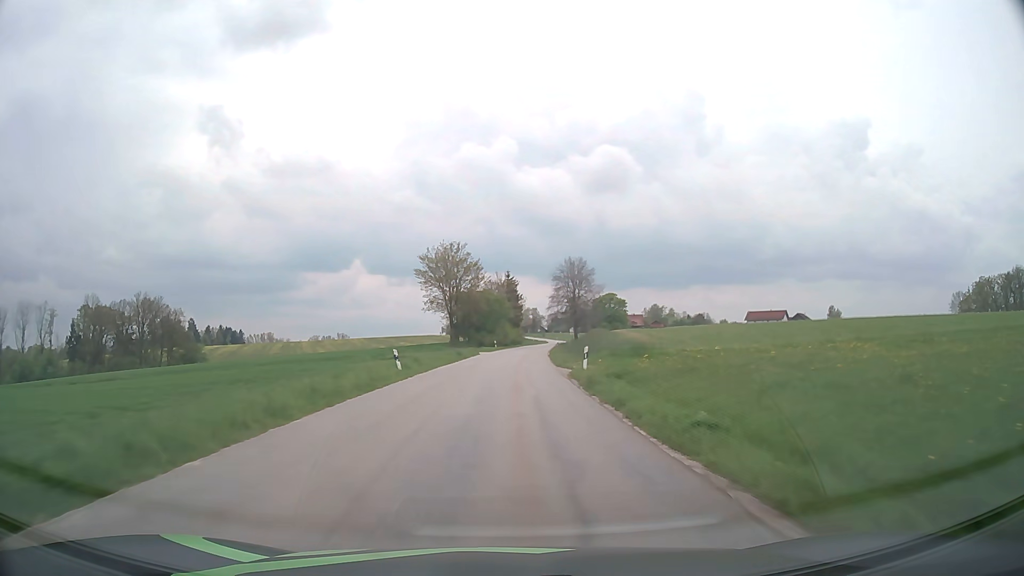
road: tertiary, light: Day
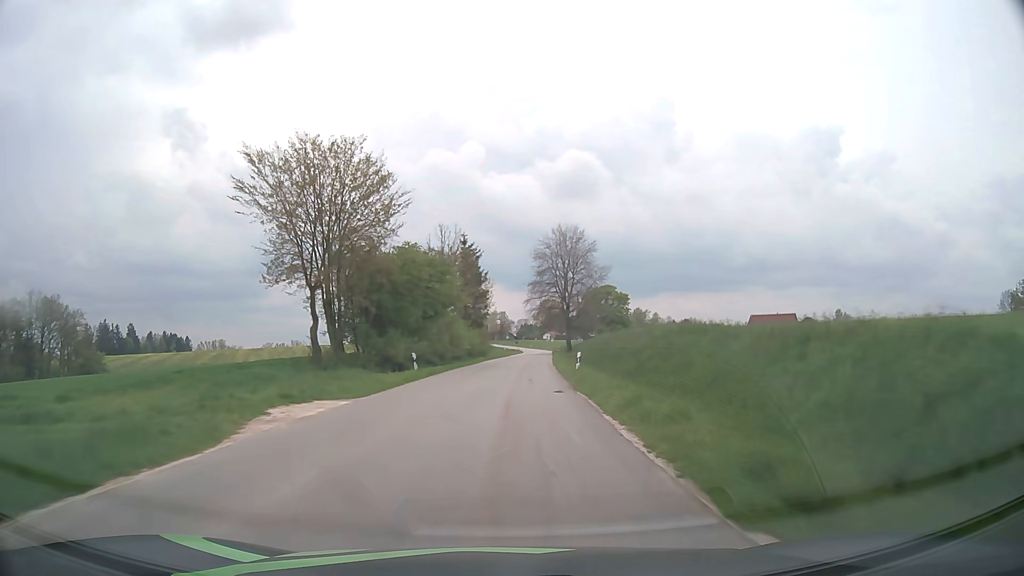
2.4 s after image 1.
(+1.1, +47.2) m; +3°
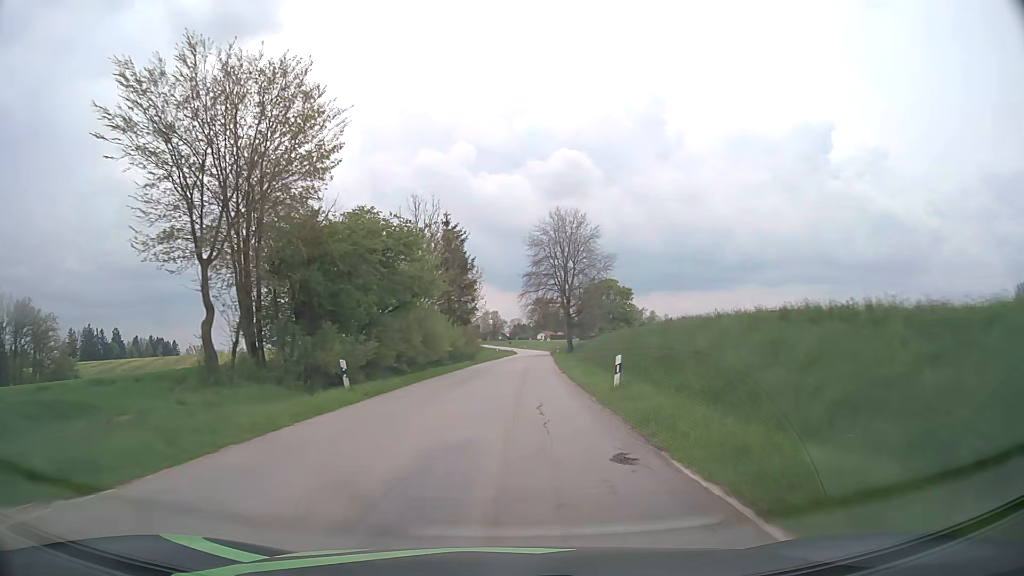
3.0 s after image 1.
(+0.1, +11.6) m; +1°
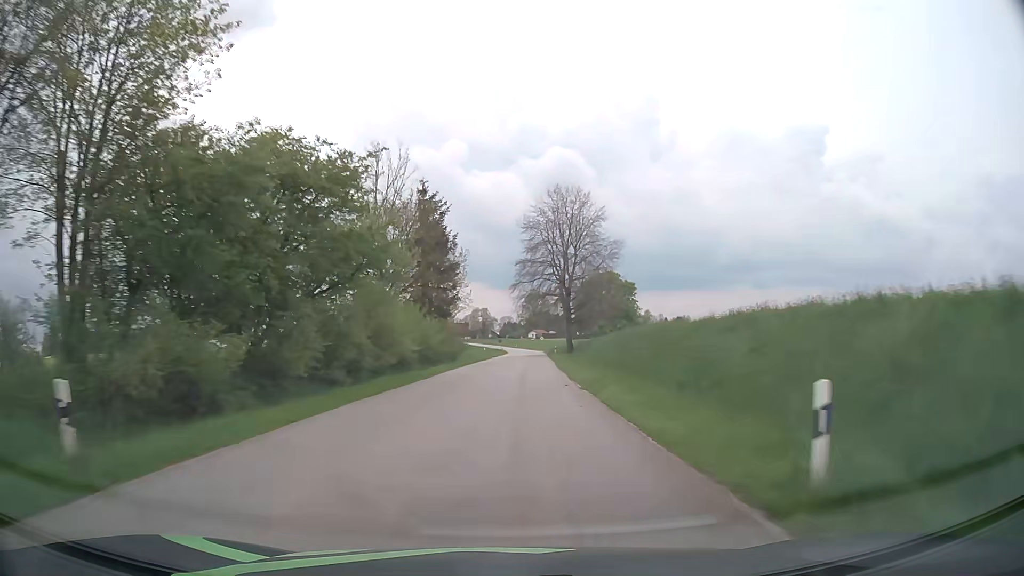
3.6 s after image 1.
(0.0, +11.6) m; +1°
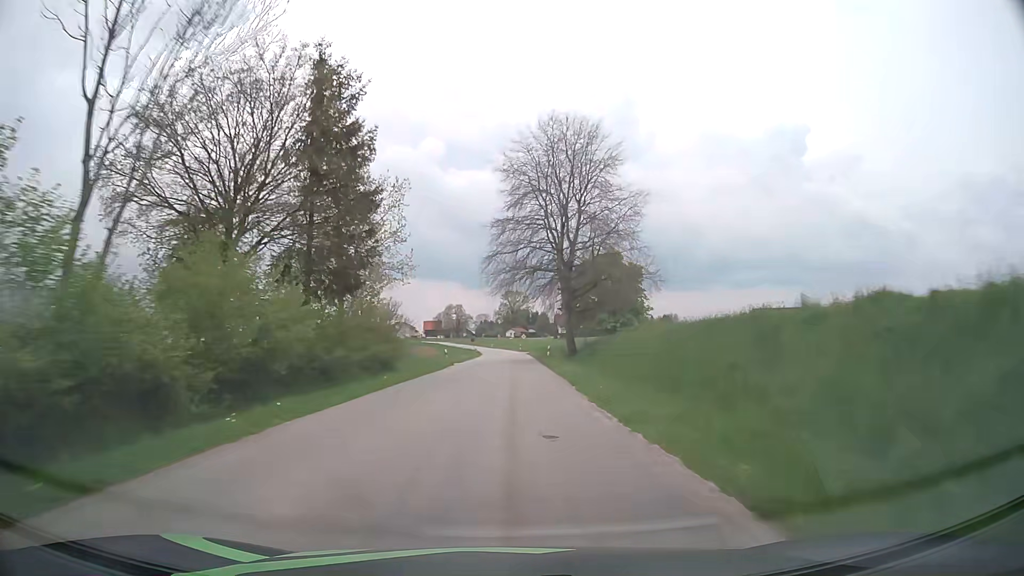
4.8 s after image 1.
(+0.5, +22.9) m; +2°
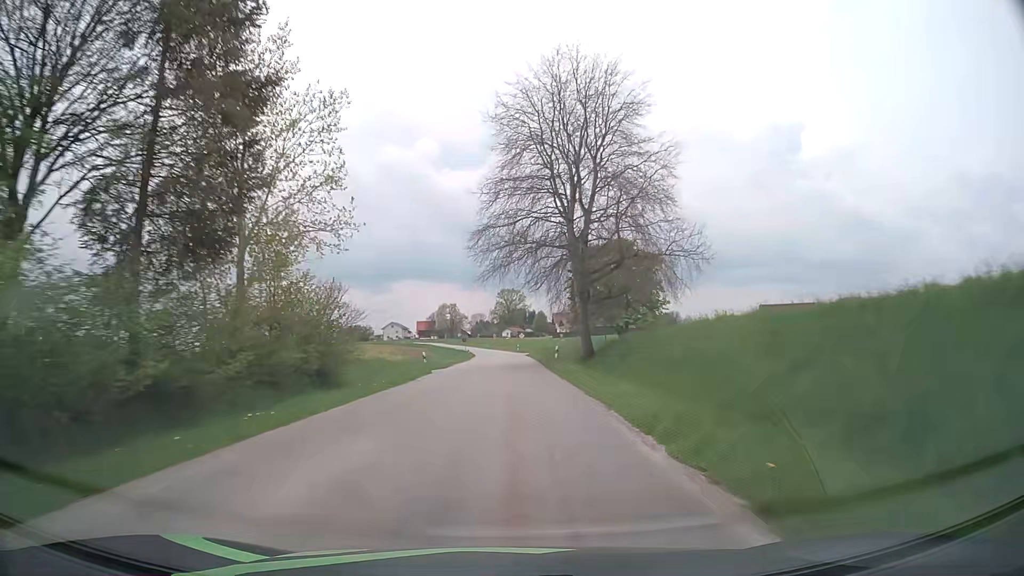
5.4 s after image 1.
(+0.1, +11.4) m; 0°
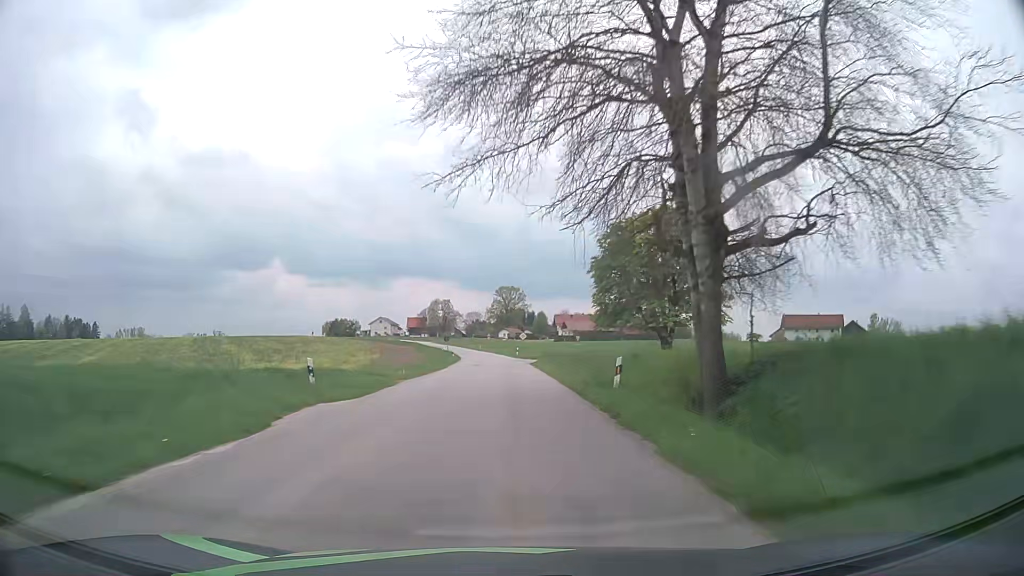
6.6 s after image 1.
(0.0, +22.5) m; 0°
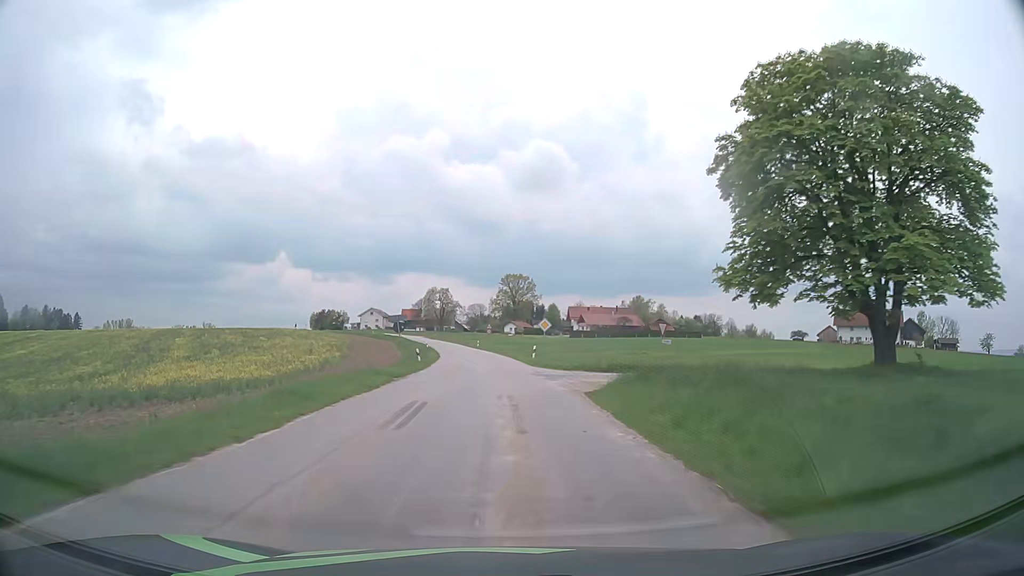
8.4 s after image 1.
(+0.1, +32.6) m; 0°
(0, +10) (0, +20) (-1, +30) (-1, +40) (-2, +50) (-2, +60) (-3, +70) (-5, +80) (-6, +90) (-8, +100) m
